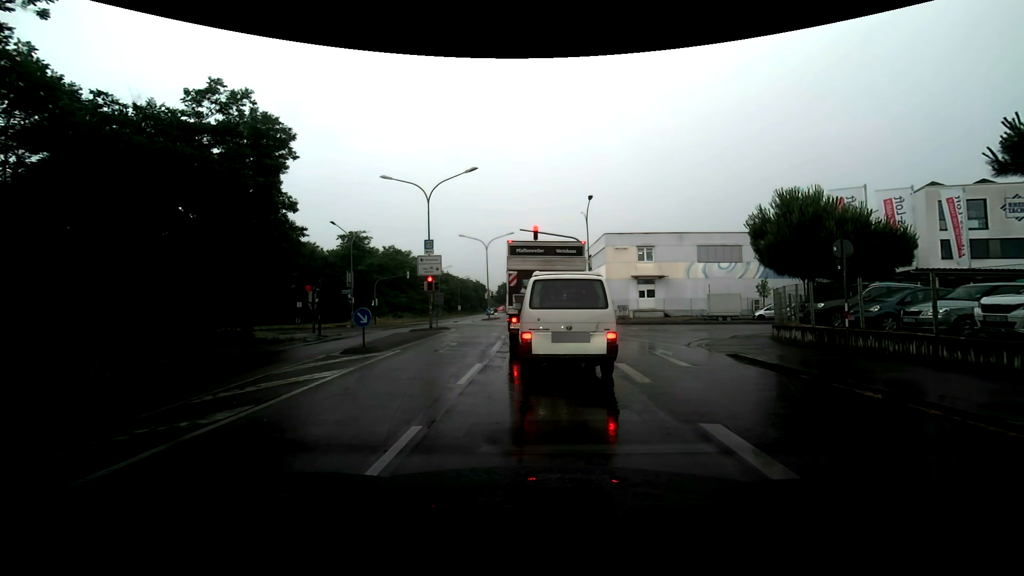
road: secondary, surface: asphalt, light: Day
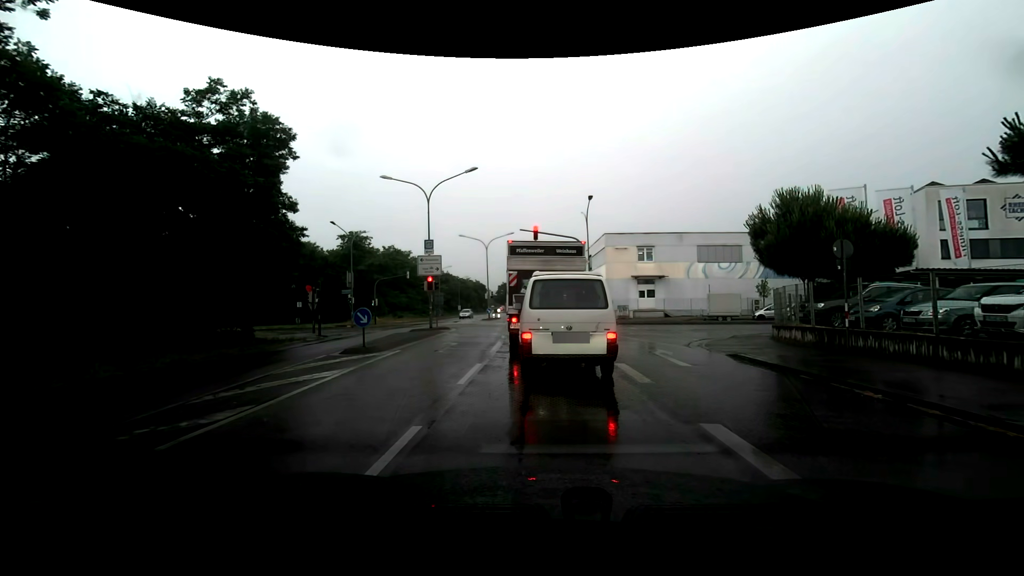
(0.0, 0.0) m; 0°
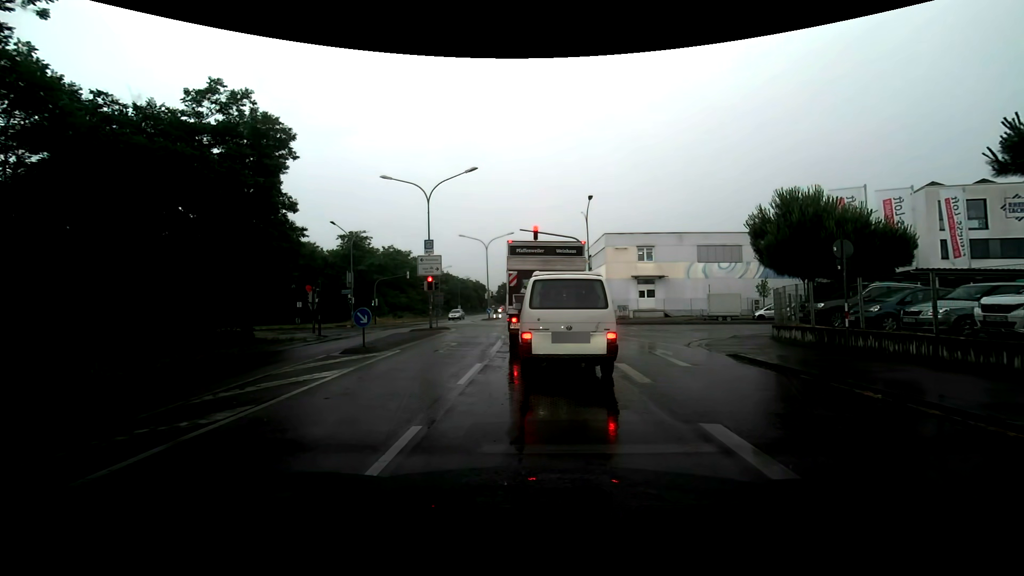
(0.0, 0.0) m; 0°
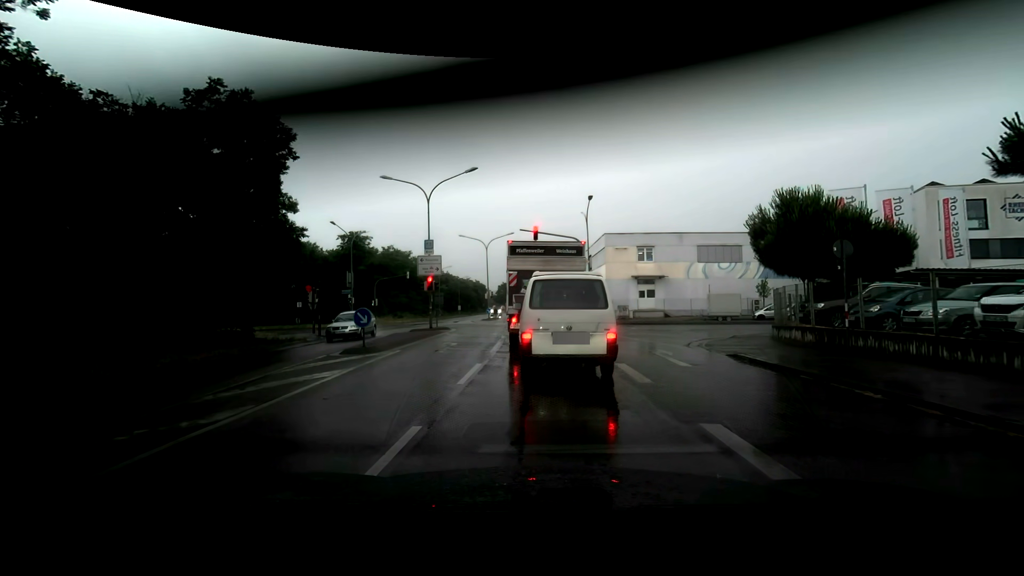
(0.0, 0.0) m; 0°
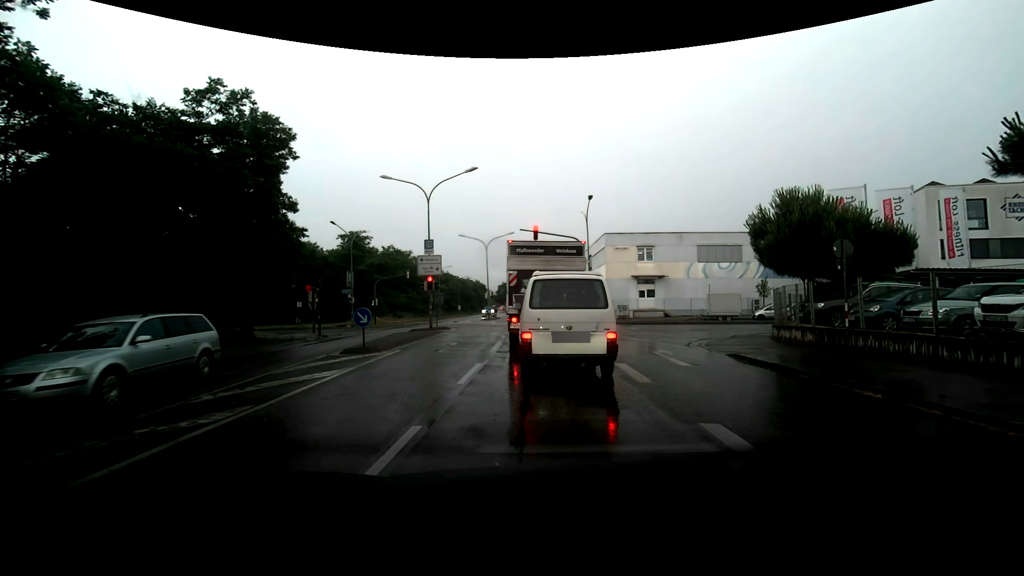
(0.0, 0.0) m; 0°
(0, +10) (0, +20) (0, +30) (-1, +40) (-1, +50) (-2, +60) (-2, +70) (-2, +80) (-3, +90) (-4, +100) m
